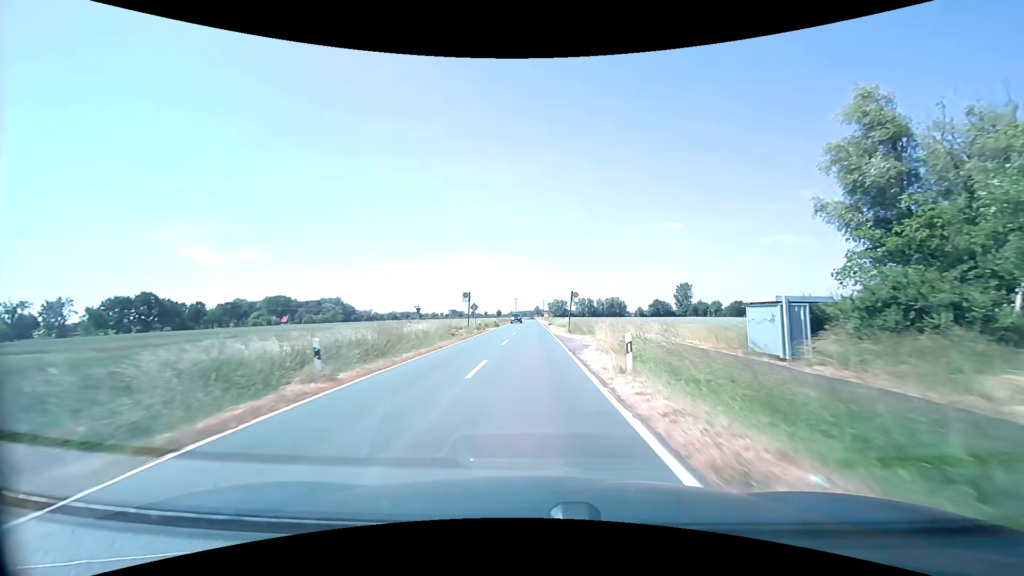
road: secondary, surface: asphalt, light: Day
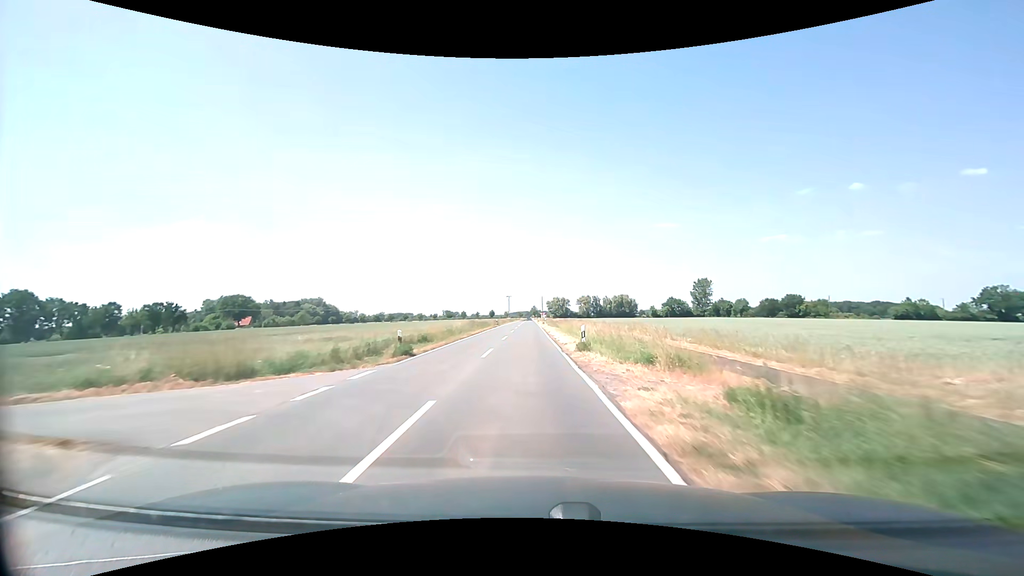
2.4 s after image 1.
(0.0, +43.3) m; +1°
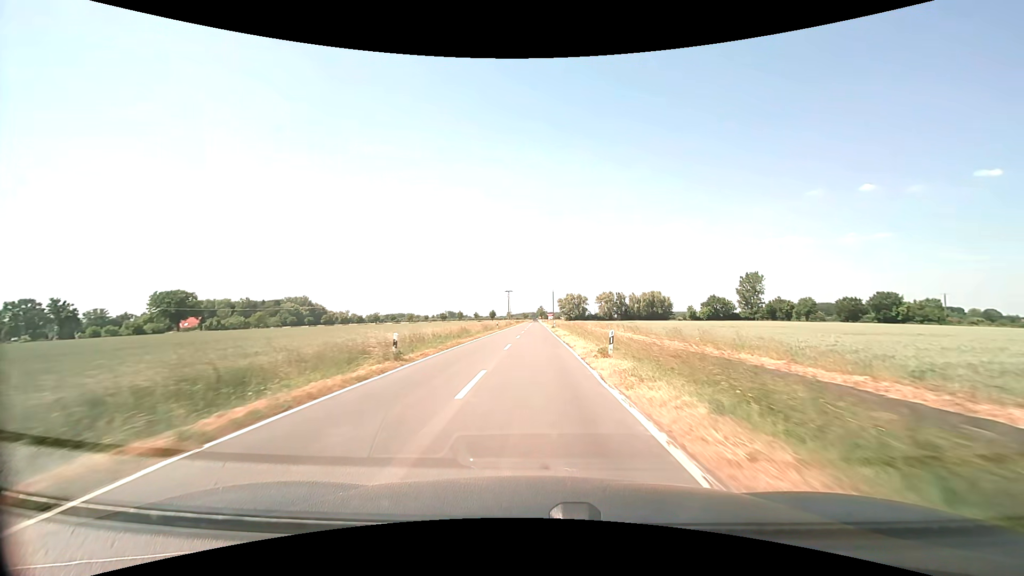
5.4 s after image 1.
(-0.8, +56.2) m; -1°
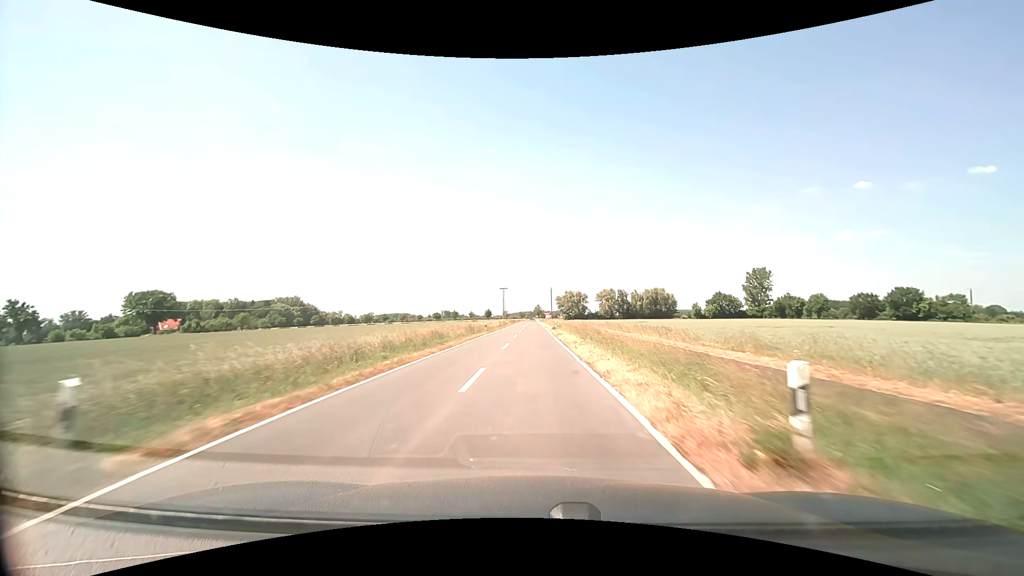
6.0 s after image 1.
(+0.1, +11.5) m; +1°
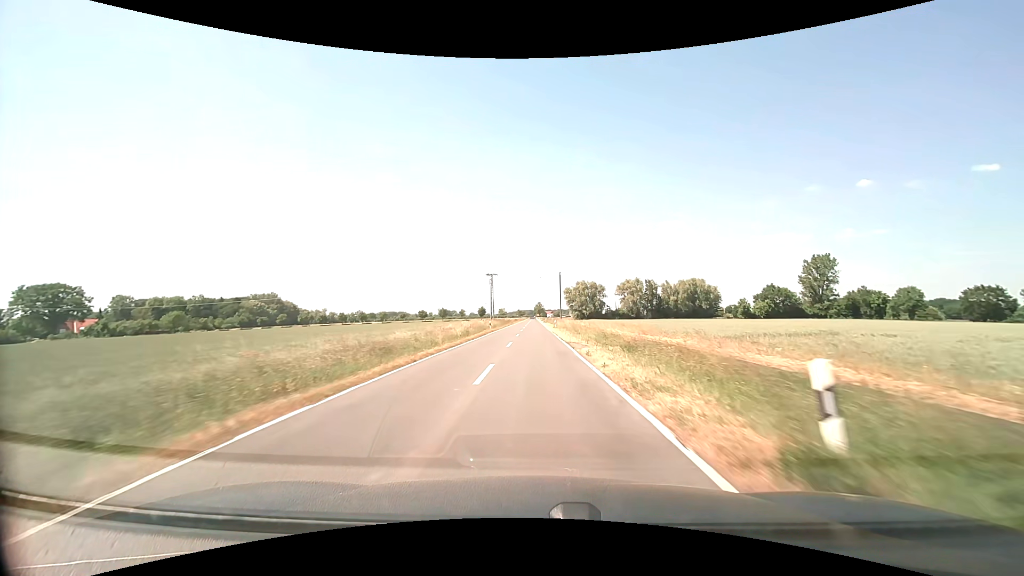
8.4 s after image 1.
(-0.3, +47.6) m; 0°
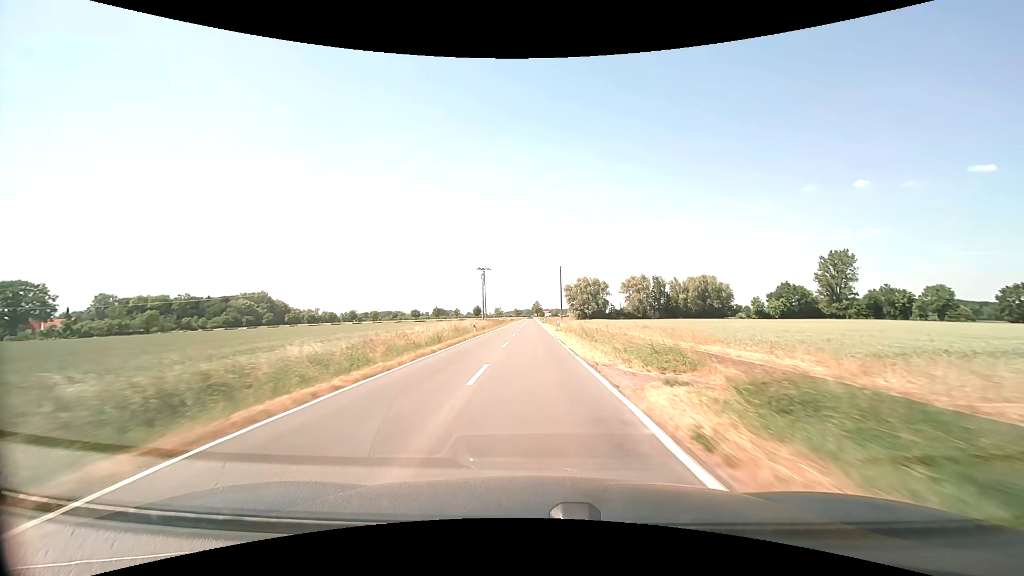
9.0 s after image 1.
(0.0, +12.2) m; 0°
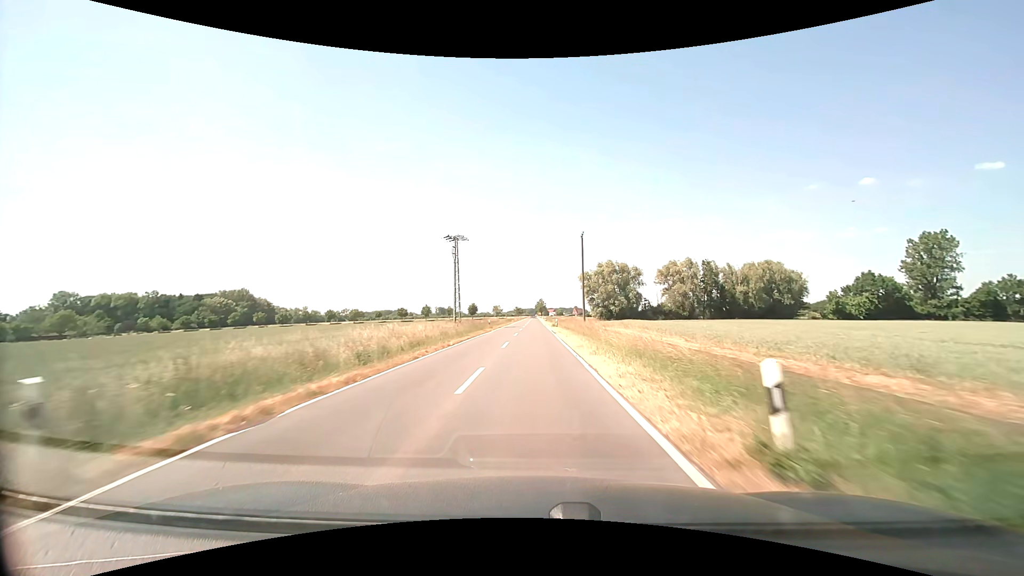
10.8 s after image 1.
(-0.2, +37.4) m; 0°
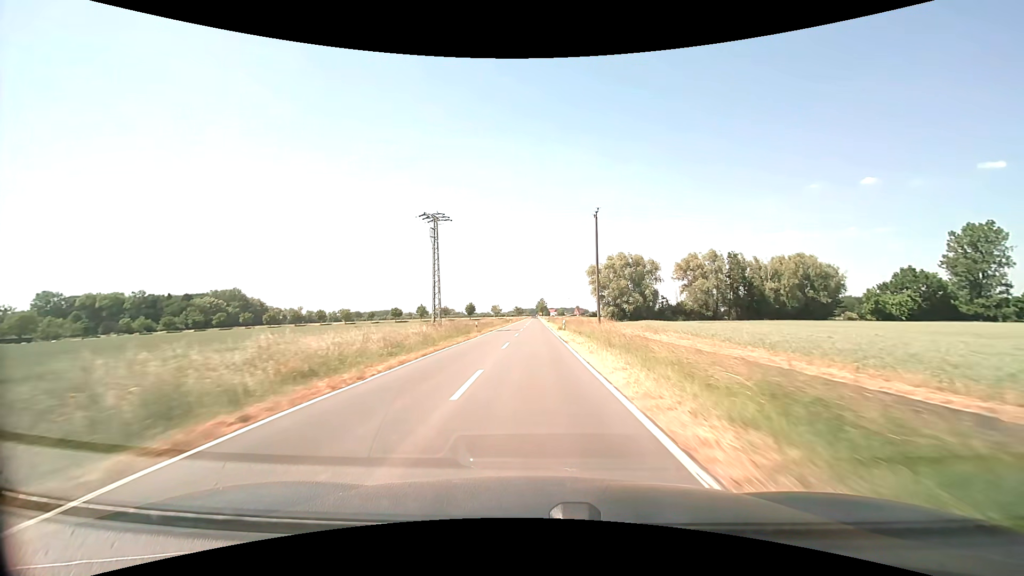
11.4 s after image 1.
(0.0, +12.7) m; 0°
(0, +10) (0, +20) (0, +30) (0, +40) (0, +50) (0, +60) (0, +70) (0, +80) (0, +90) (0, +100) m
